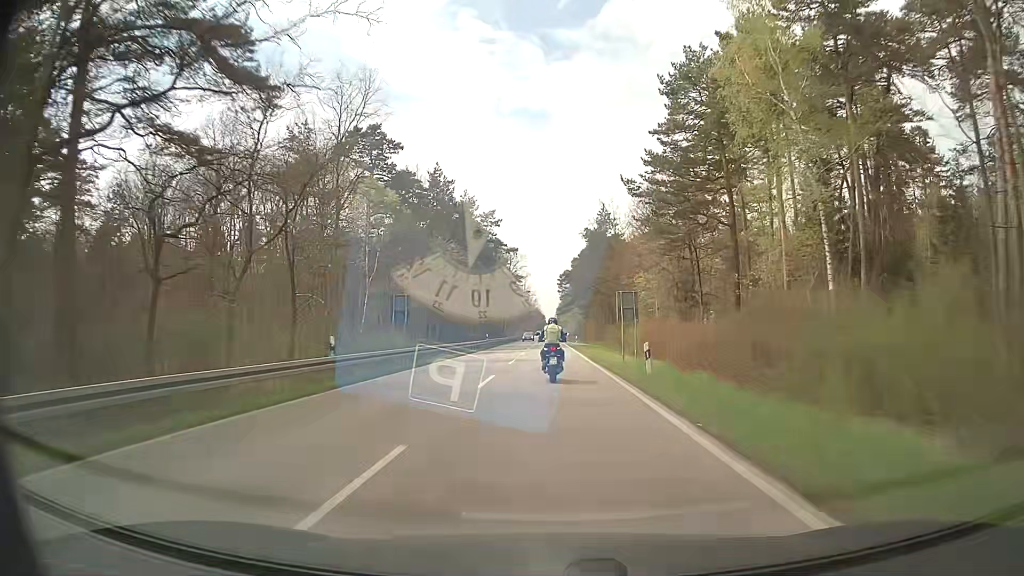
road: primary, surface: asphalt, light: Day
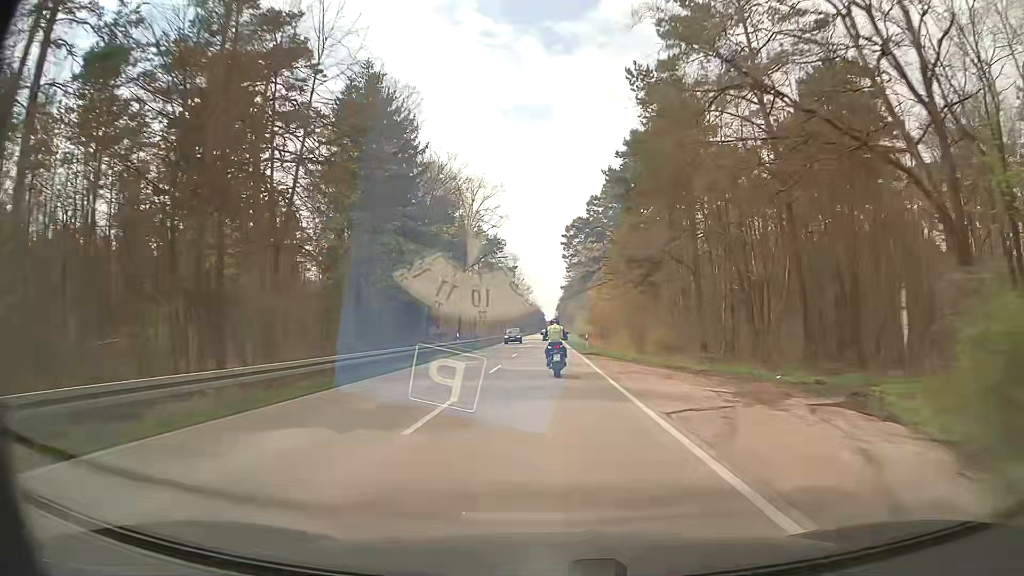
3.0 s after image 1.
(0.0, +70.0) m; 0°
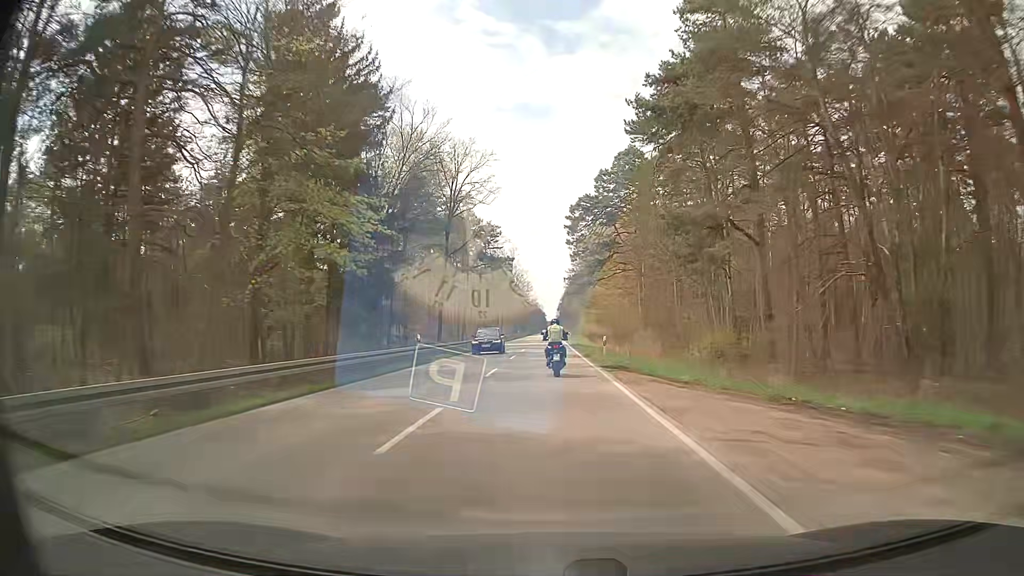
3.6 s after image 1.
(0.0, +14.2) m; 0°
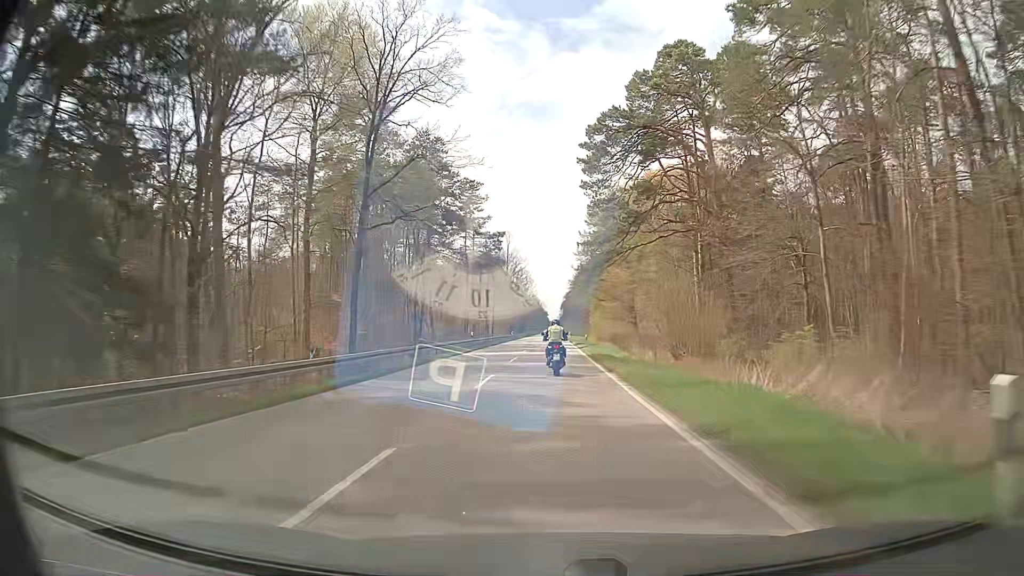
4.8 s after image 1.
(-0.1, +28.7) m; 0°
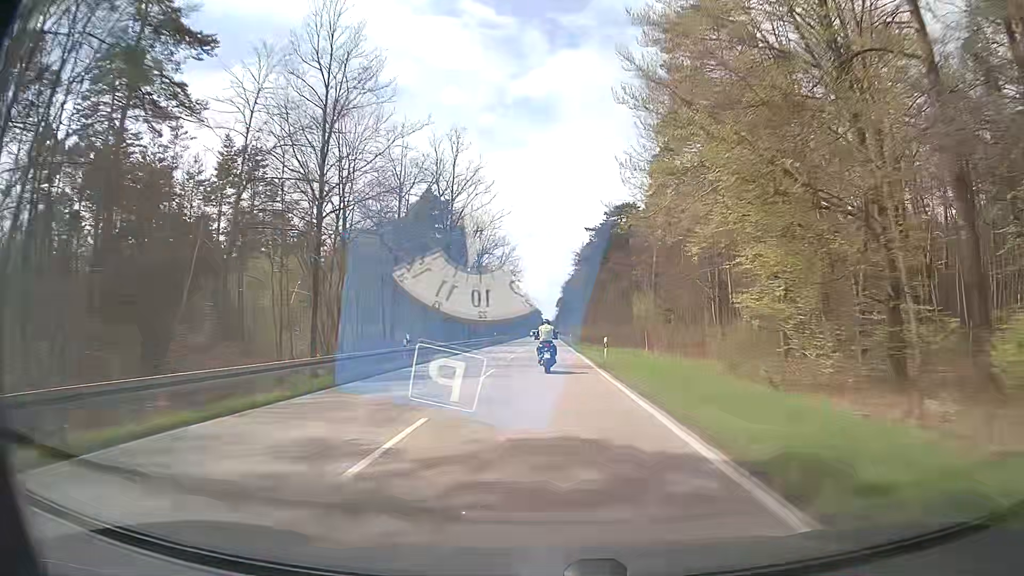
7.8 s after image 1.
(+0.3, +72.9) m; 0°
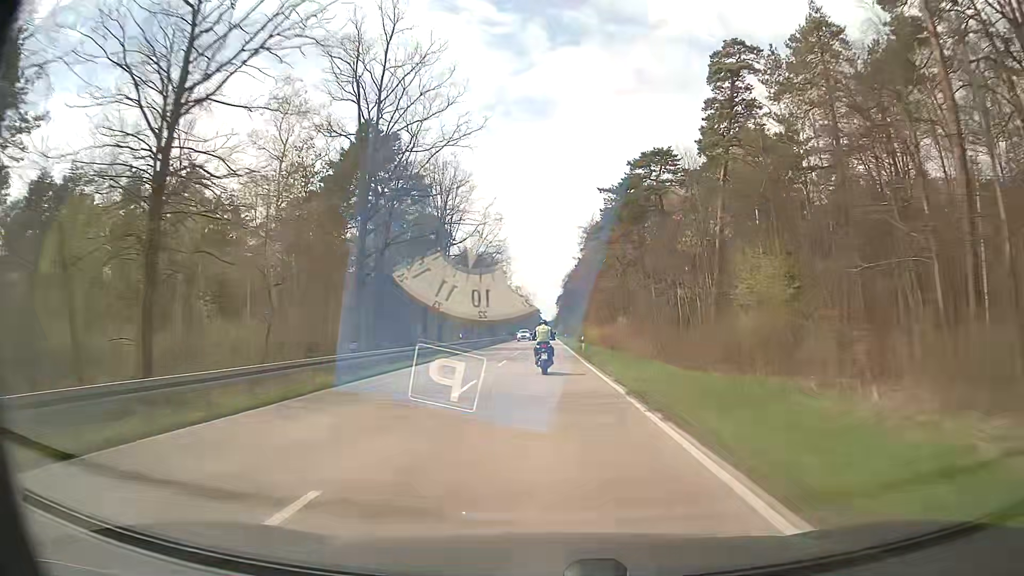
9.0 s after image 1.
(+0.1, +29.8) m; 0°
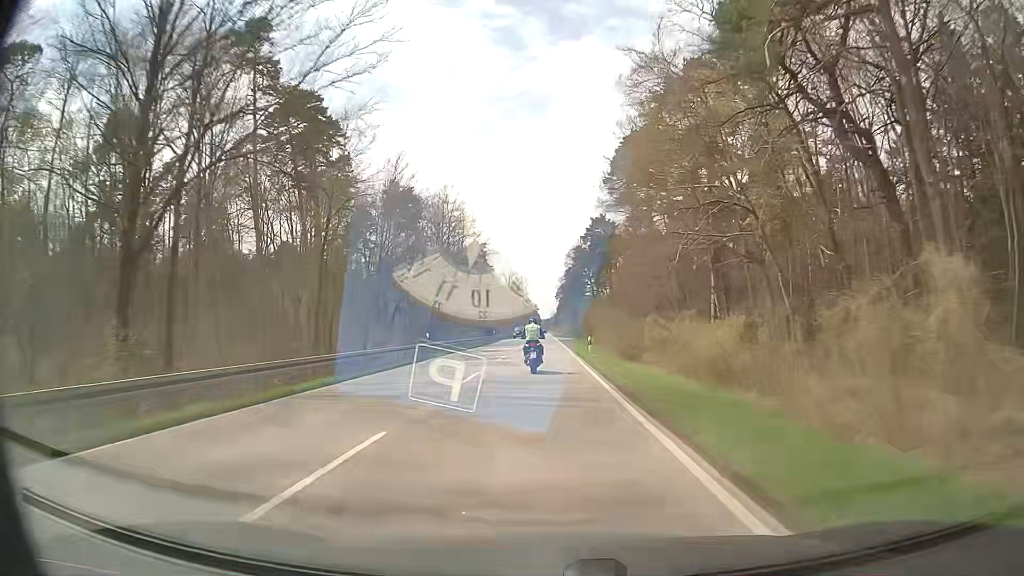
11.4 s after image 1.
(+0.2, +59.5) m; 0°
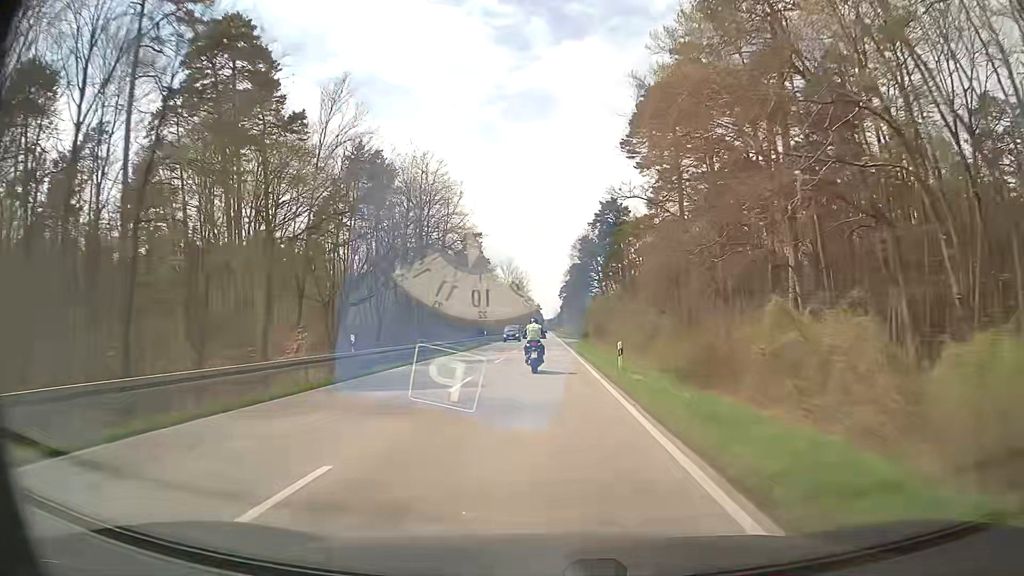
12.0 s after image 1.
(0.0, +14.7) m; 0°
(0, +10) (0, +20) (0, +30) (0, +40) (0, +50) (0, +60) (0, +70) (0, +80) (0, +90) (0, +100) m
